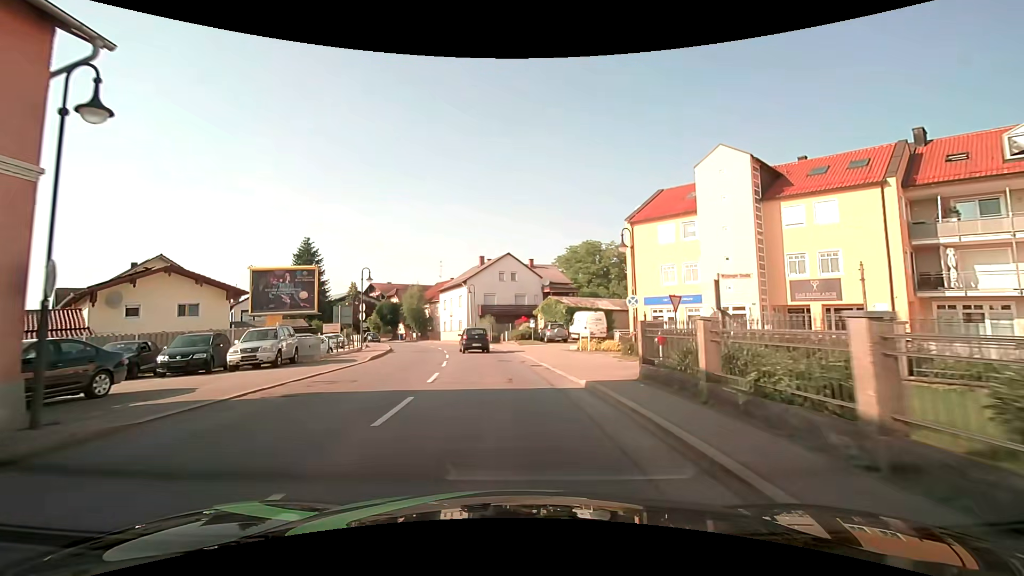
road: secondary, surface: asphalt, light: Day
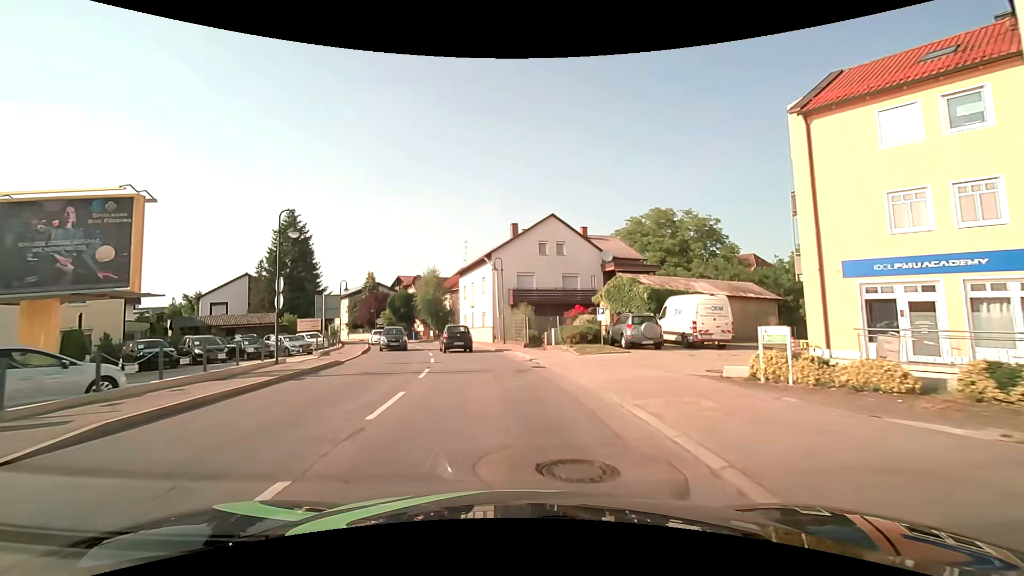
(-0.5, +17.8) m; -4°
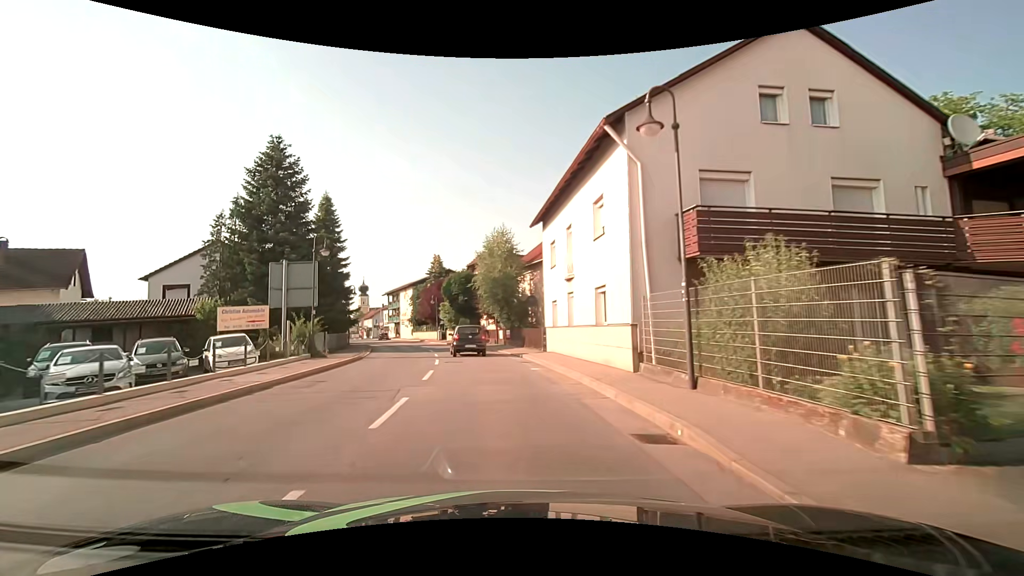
(-1.9, +24.3) m; -10°
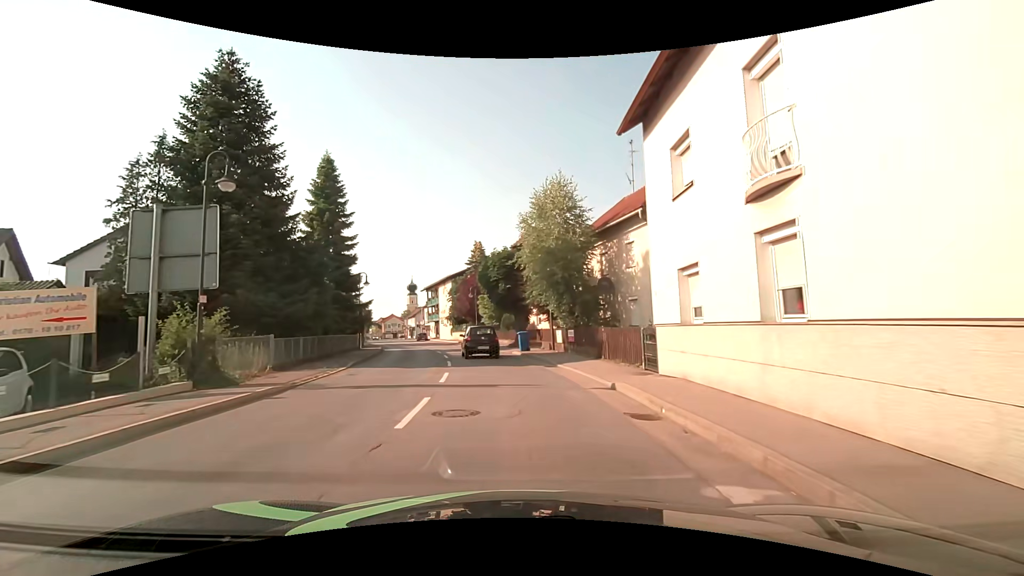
(-0.7, +12.4) m; -7°
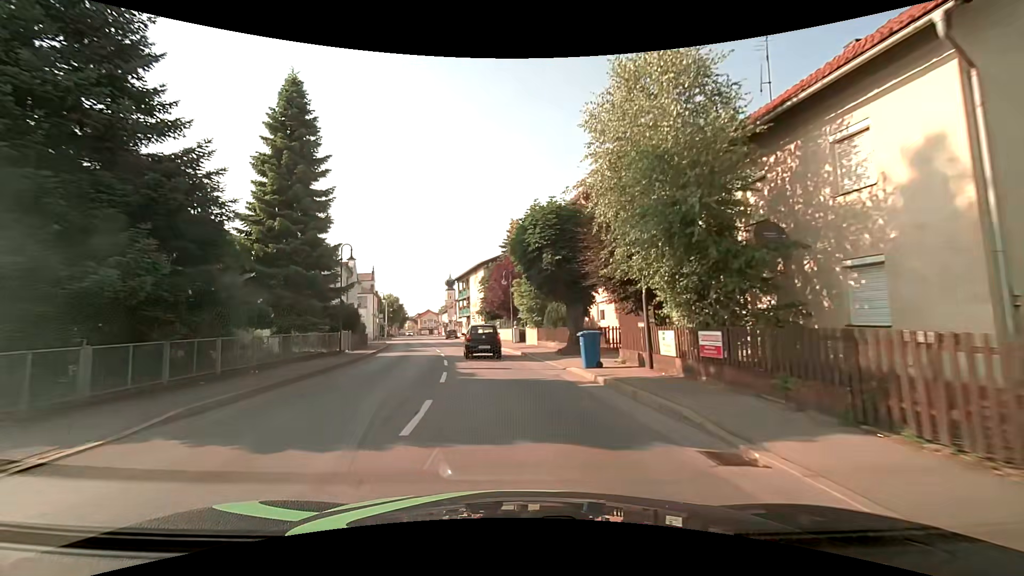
(-0.3, +12.5) m; -4°
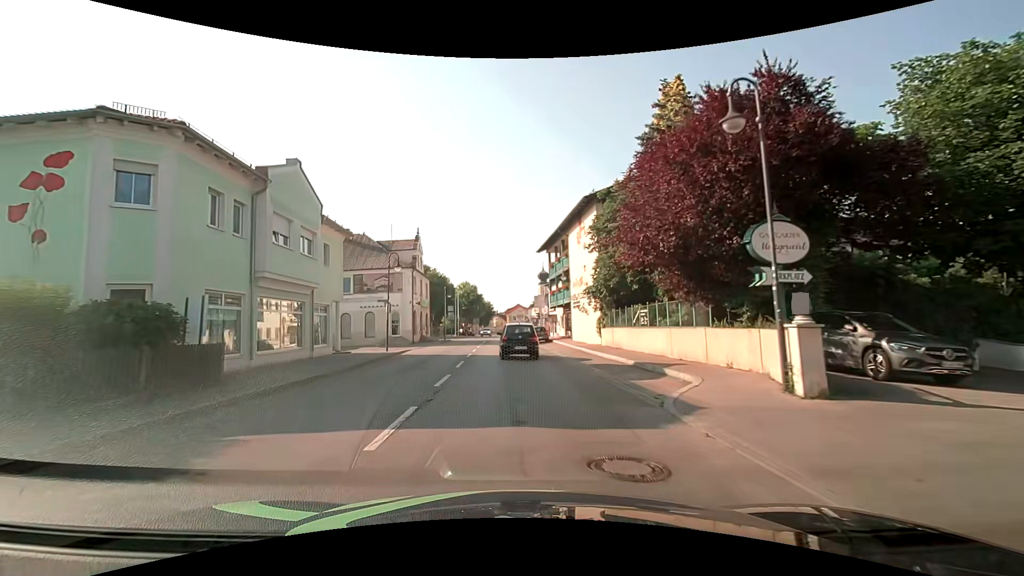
(-3.3, +30.7) m; -11°
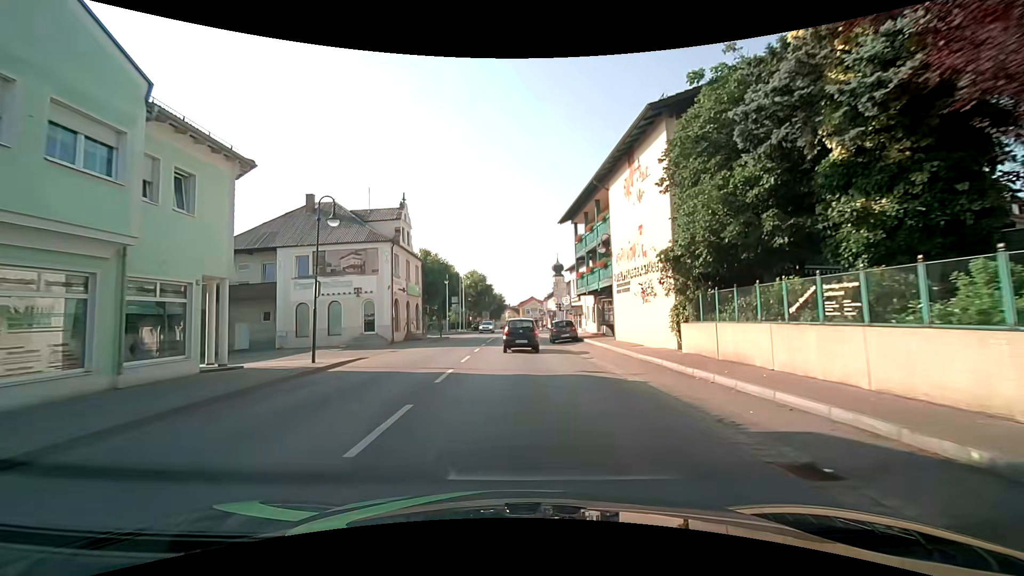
(-0.2, +12.2) m; -2°
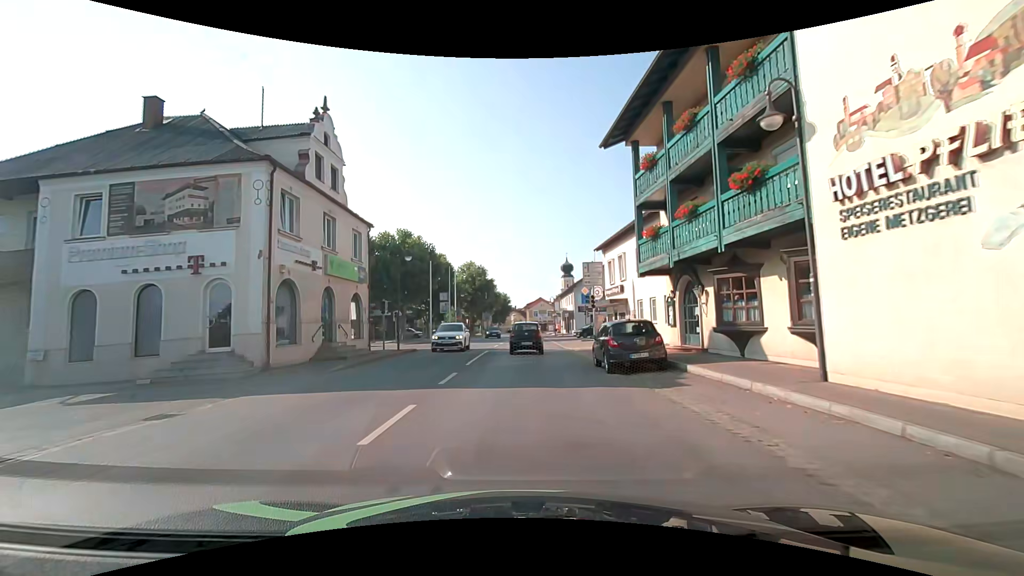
(-0.2, +17.7) m; -1°
(0, +10) (0, +20) (0, +30) (+1, +40) (+1, +50) (+1, +60) (+1, +70) (+1, +80) (+1, +90) (+1, +100) m
